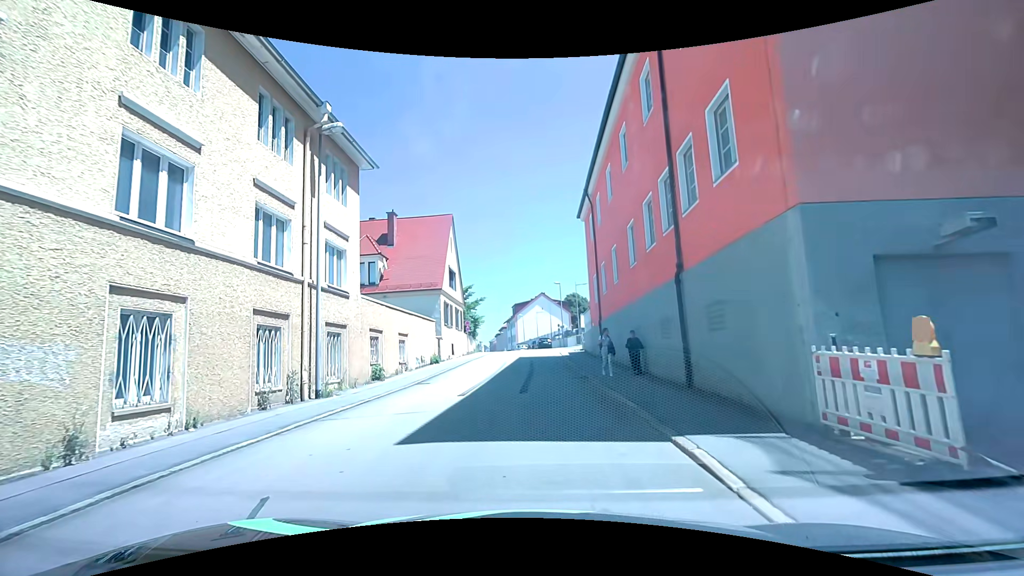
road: residential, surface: asphalt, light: Day
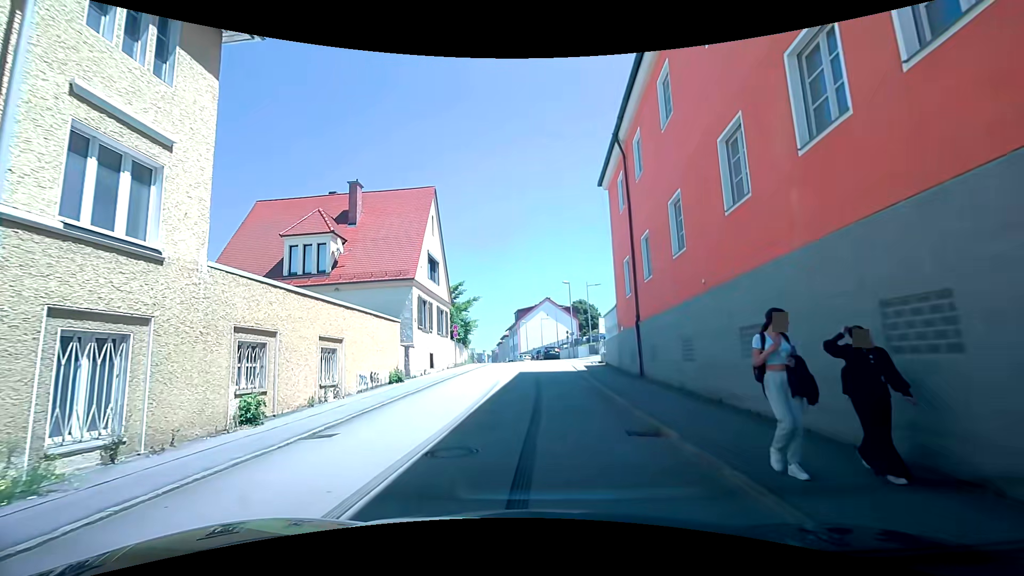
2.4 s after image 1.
(-0.1, +9.1) m; 0°
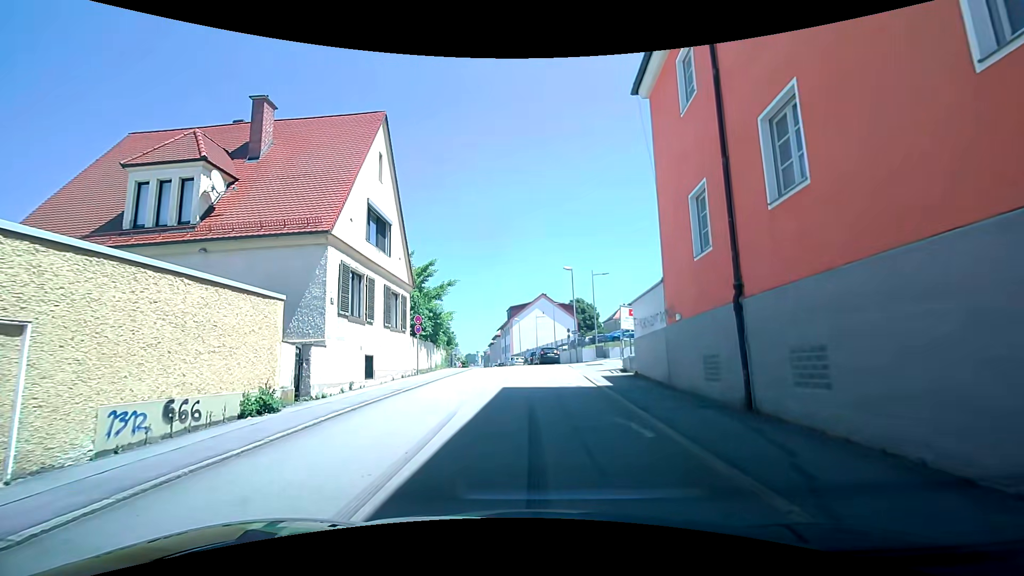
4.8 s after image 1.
(-0.1, +10.0) m; -1°
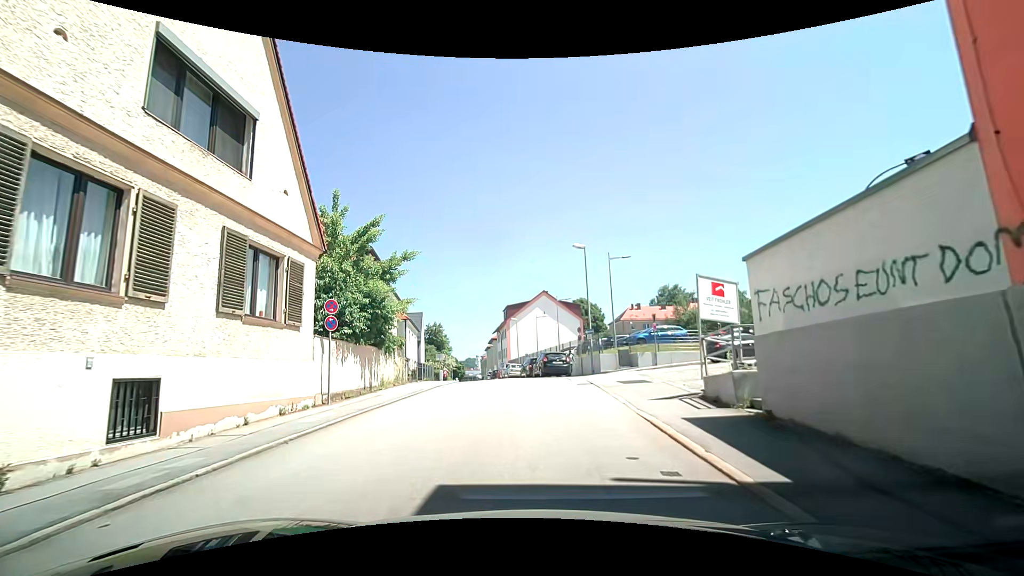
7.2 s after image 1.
(+0.2, +10.9) m; +1°
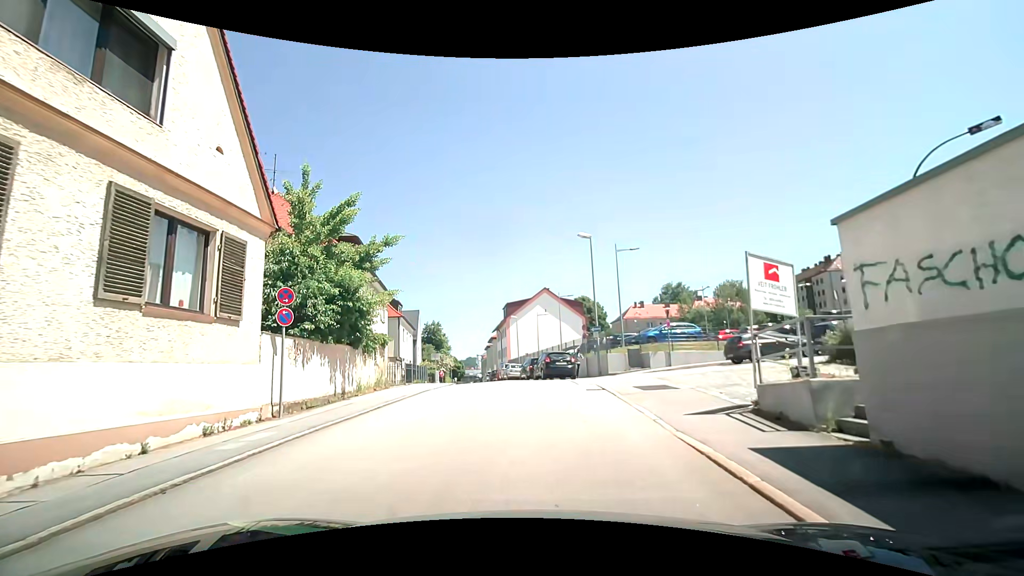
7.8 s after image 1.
(0.0, +2.8) m; -1°
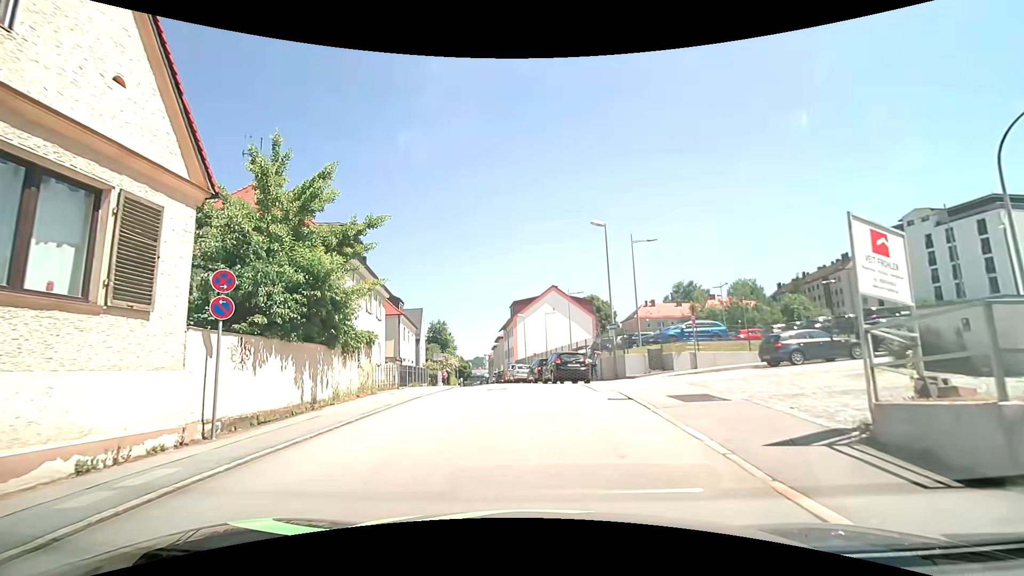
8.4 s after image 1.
(0.0, +2.8) m; 0°
(0, +10) (-2, +20) (-3, +30) (-4, +40) (-6, +50) (-7, +59) (-9, +69) (-11, +79) (-12, +89) (-13, +99) m
